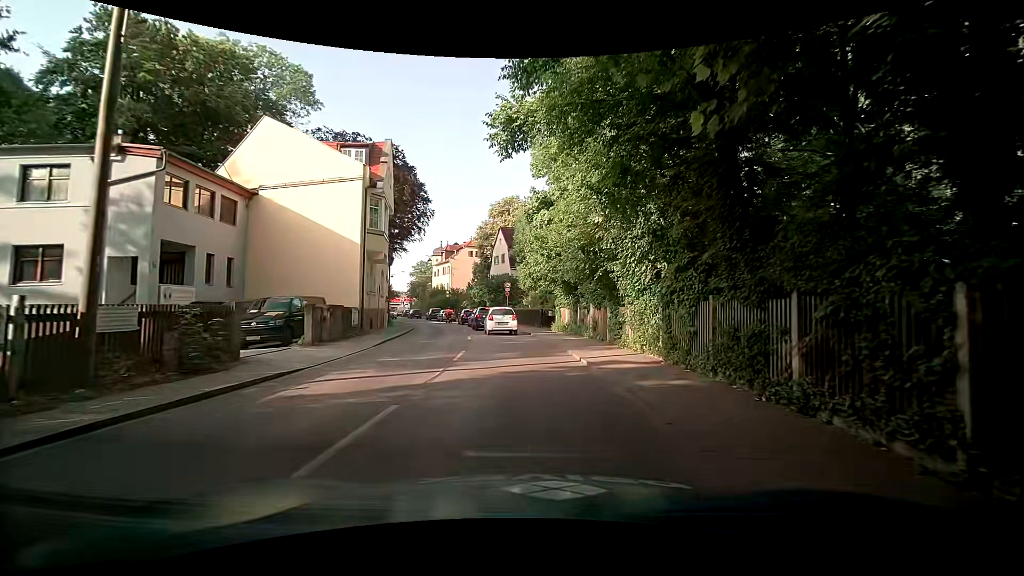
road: secondary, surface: asphalt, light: Day
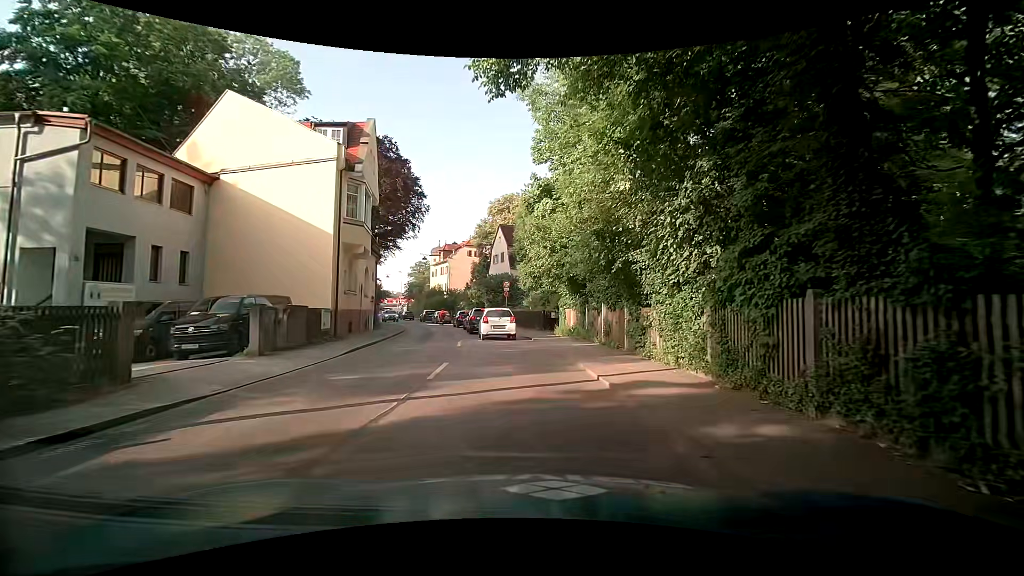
(0.0, +3.3) m; +1°
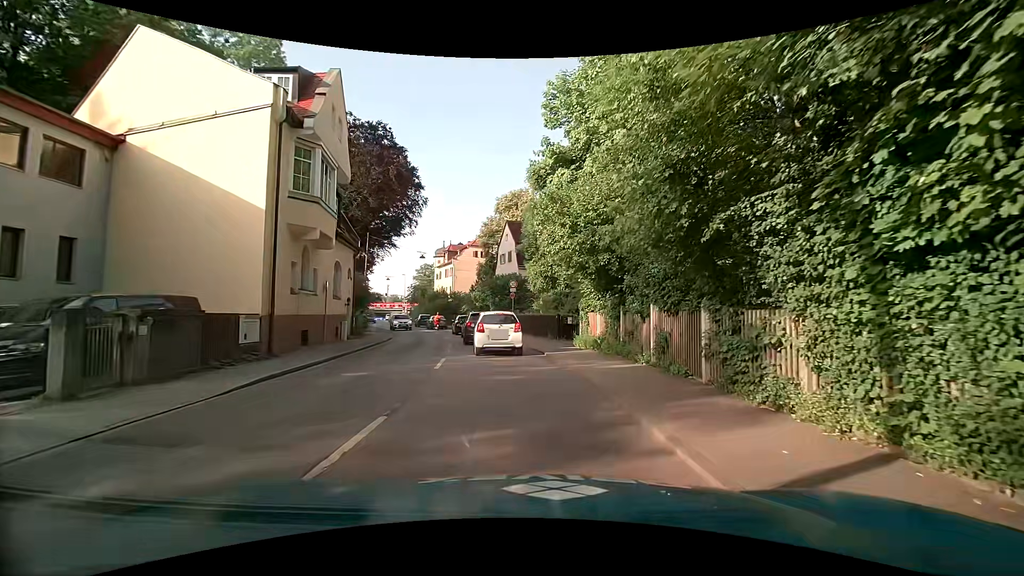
(0.0, +6.1) m; +1°
